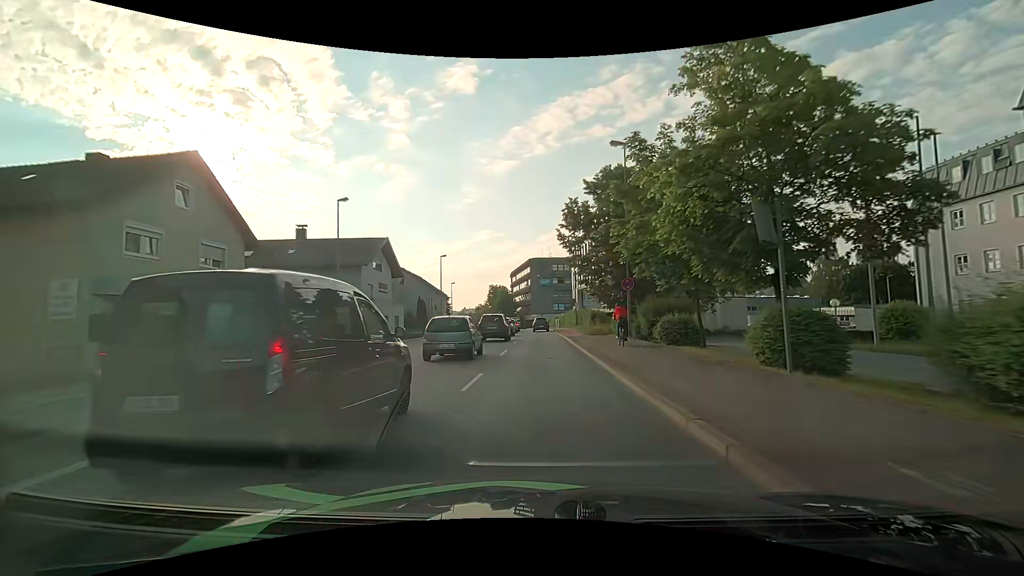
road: primary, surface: asphalt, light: Day
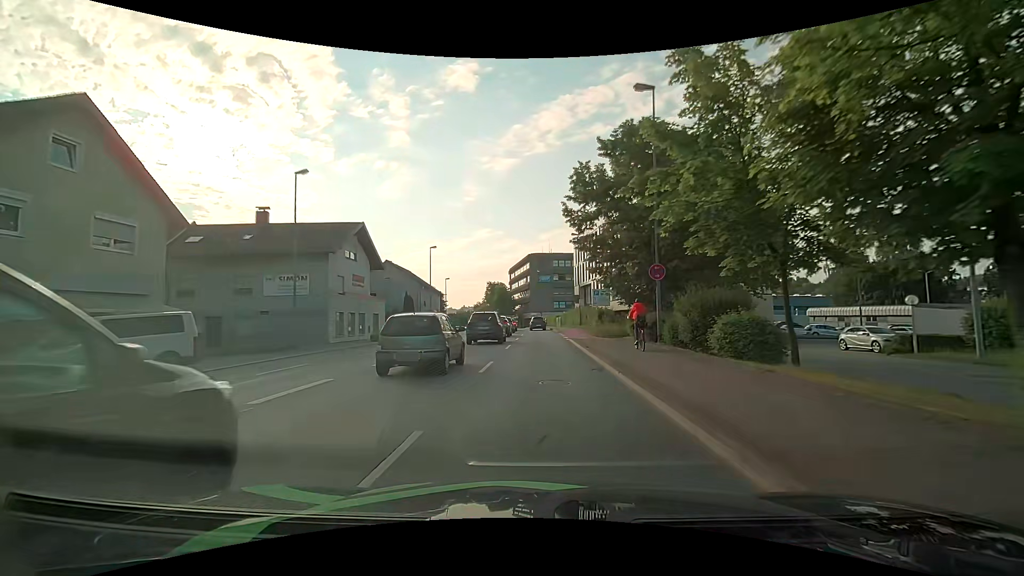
(+0.1, +6.3) m; +1°
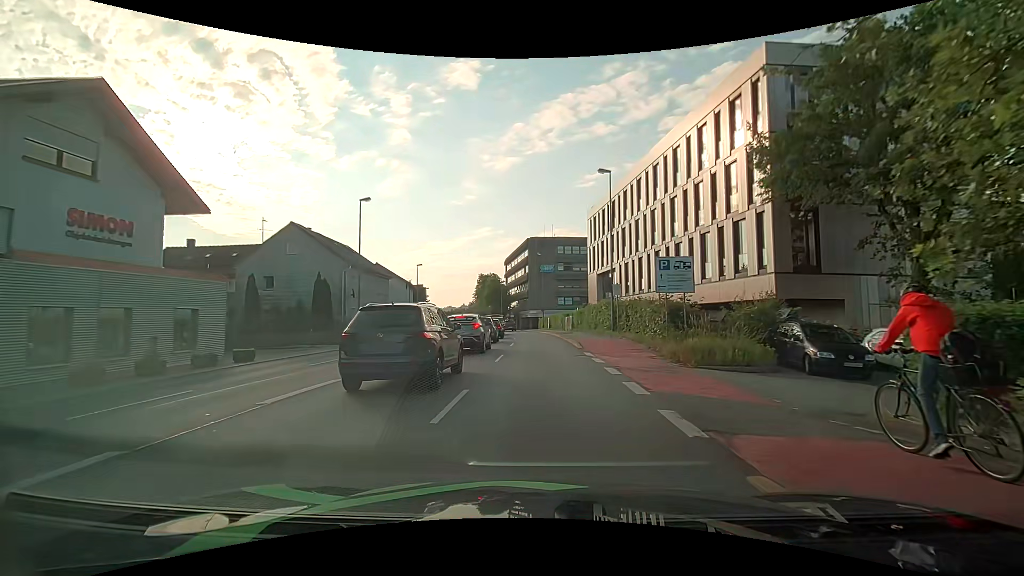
(-0.1, +23.5) m; 0°
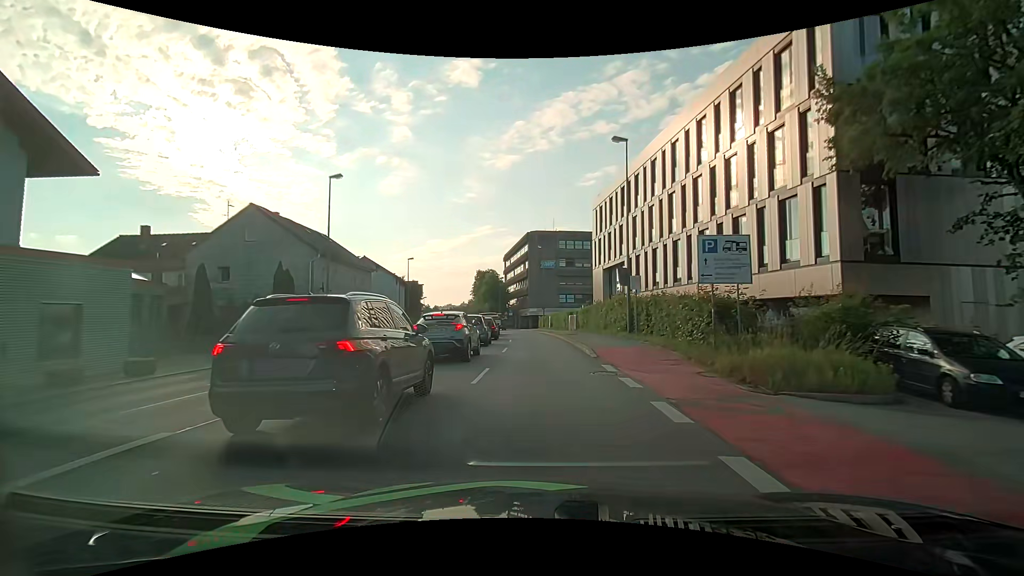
(0.0, +5.4) m; 0°
